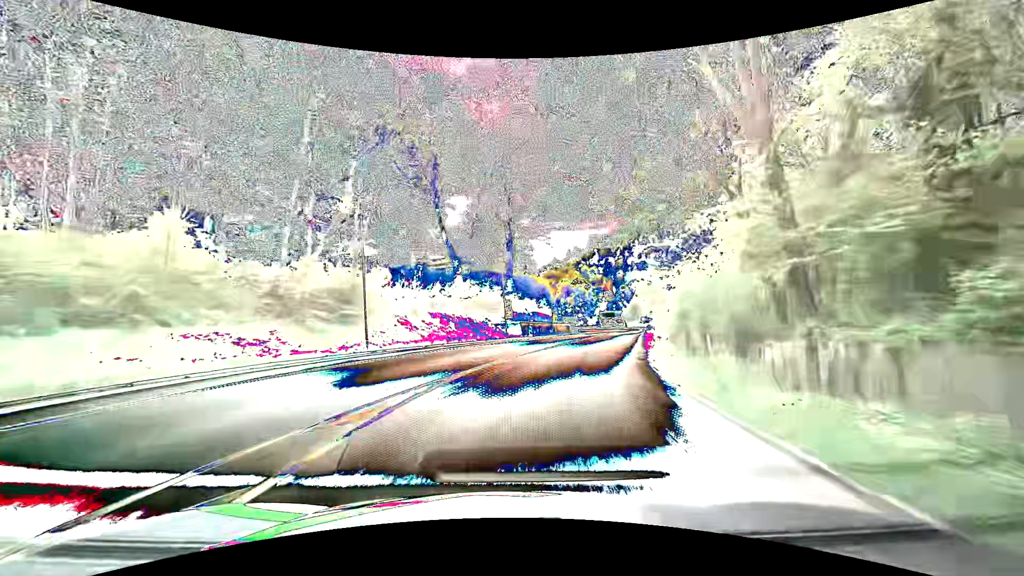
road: primary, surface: asphalt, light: Day
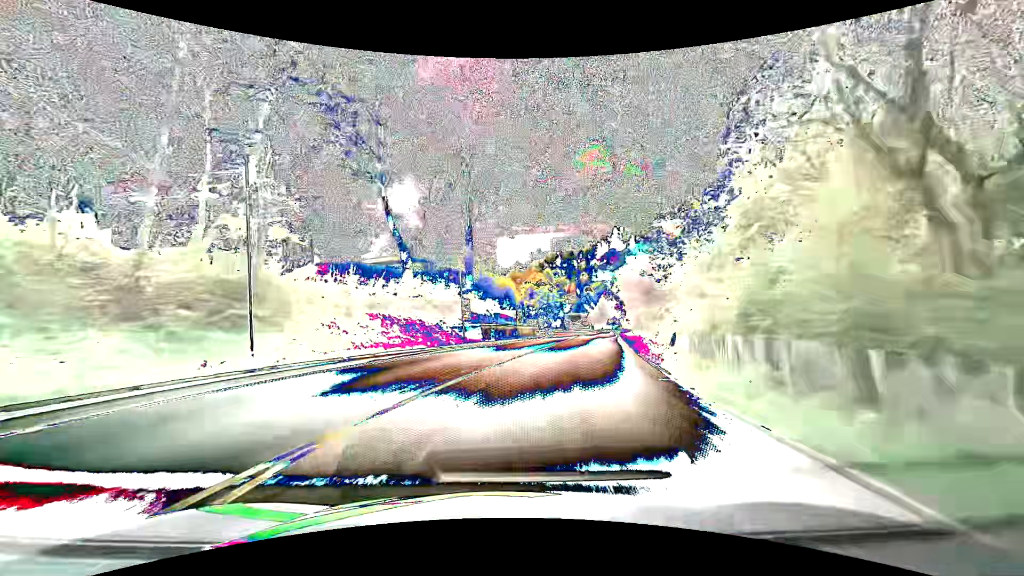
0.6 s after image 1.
(+0.2, +7.6) m; +4°
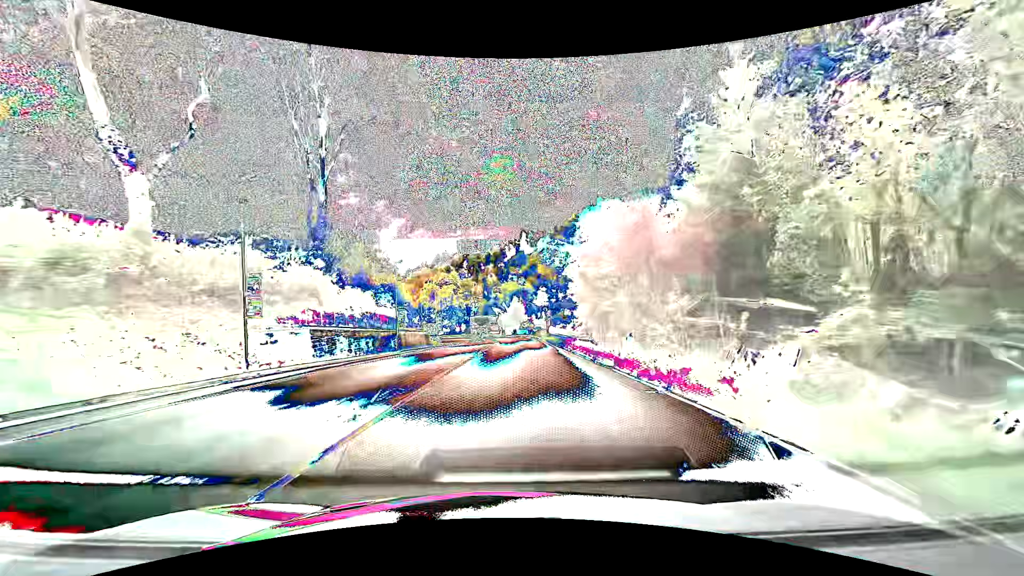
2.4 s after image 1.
(+2.2, +22.7) m; +10°
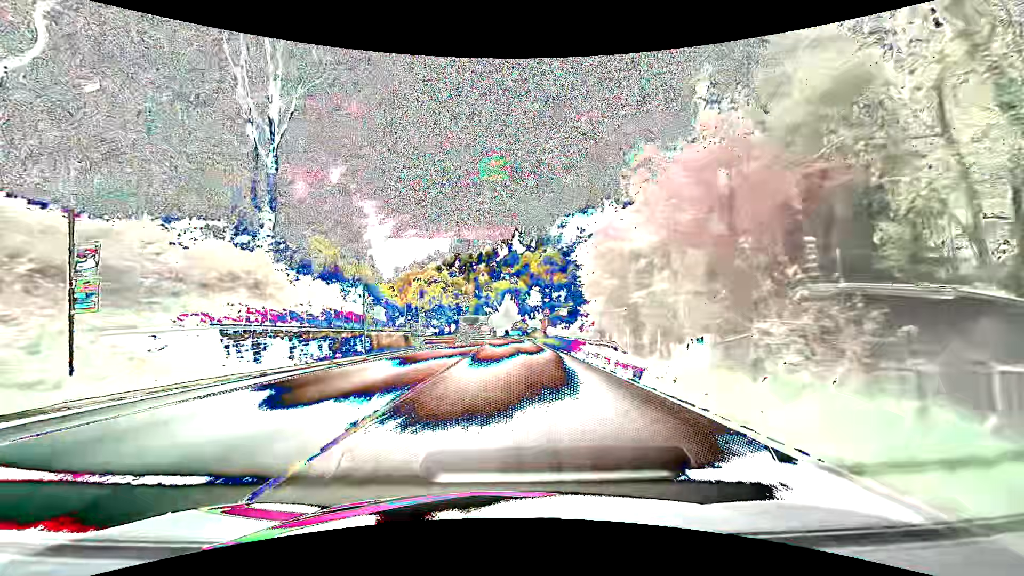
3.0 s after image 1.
(+0.1, +7.6) m; +1°
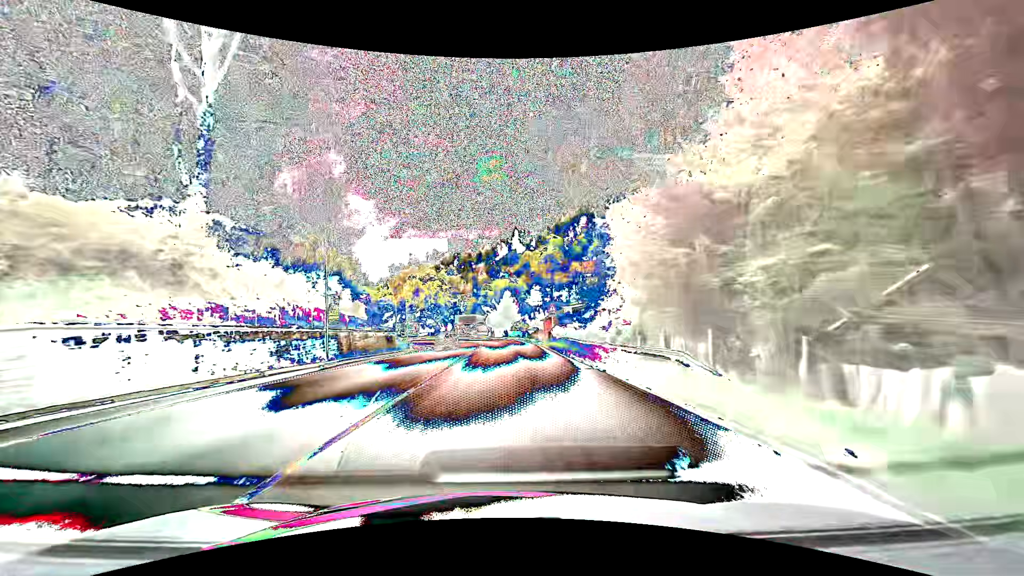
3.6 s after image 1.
(0.0, +7.6) m; +1°
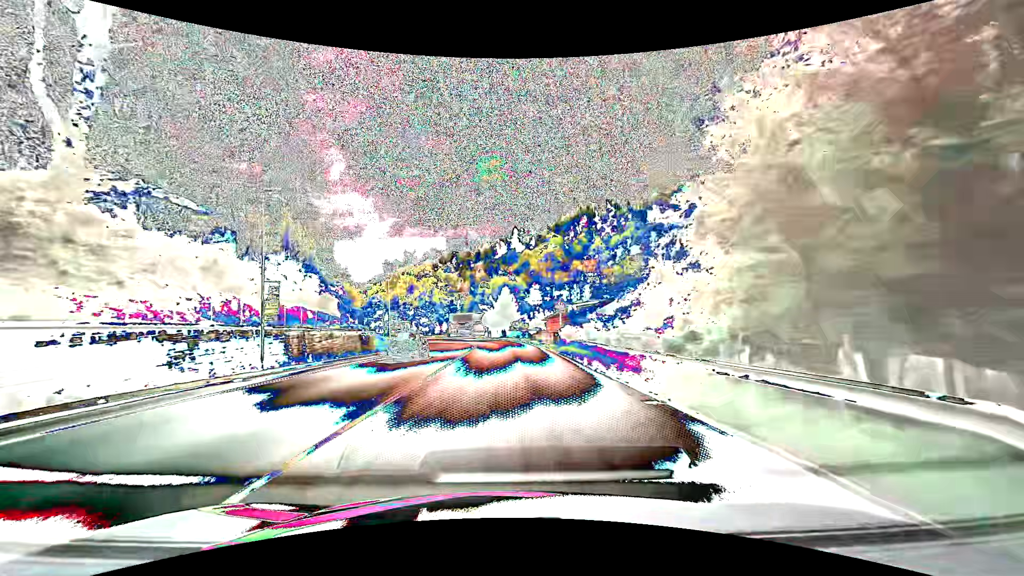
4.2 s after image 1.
(0.0, +7.6) m; 0°
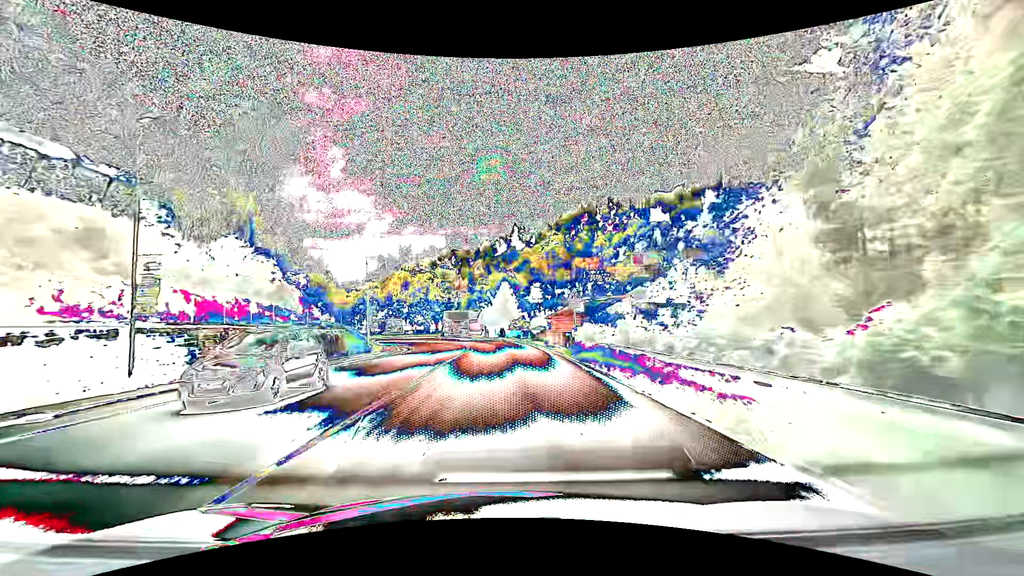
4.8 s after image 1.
(0.0, +7.7) m; 0°
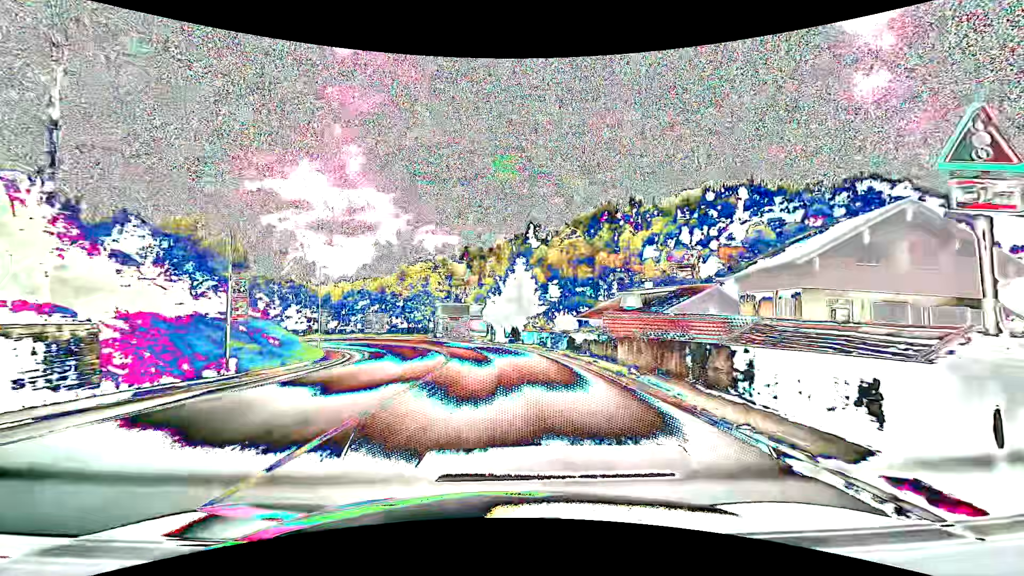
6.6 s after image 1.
(-0.2, +23.0) m; -1°
